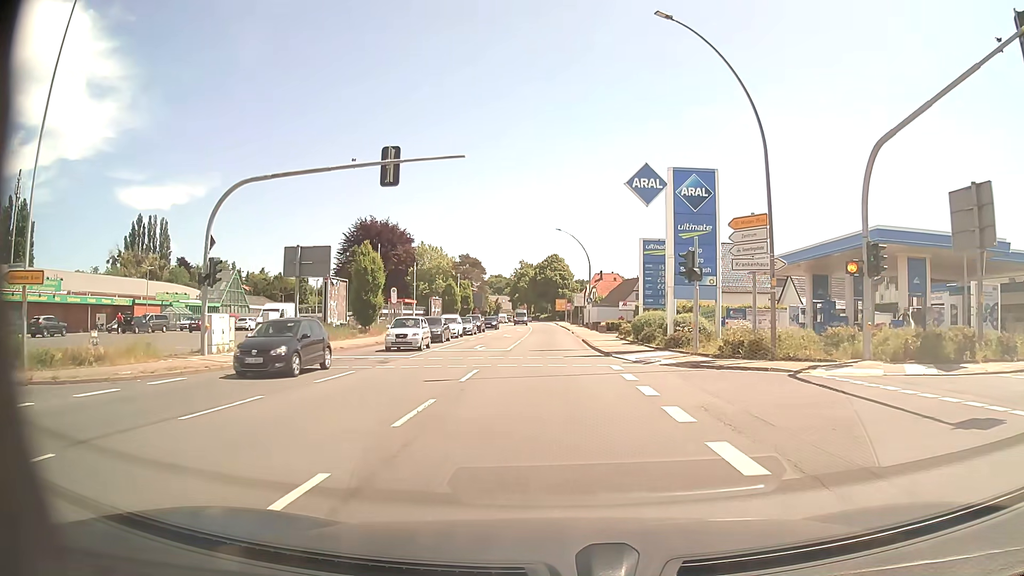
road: primary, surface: asphalt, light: Day
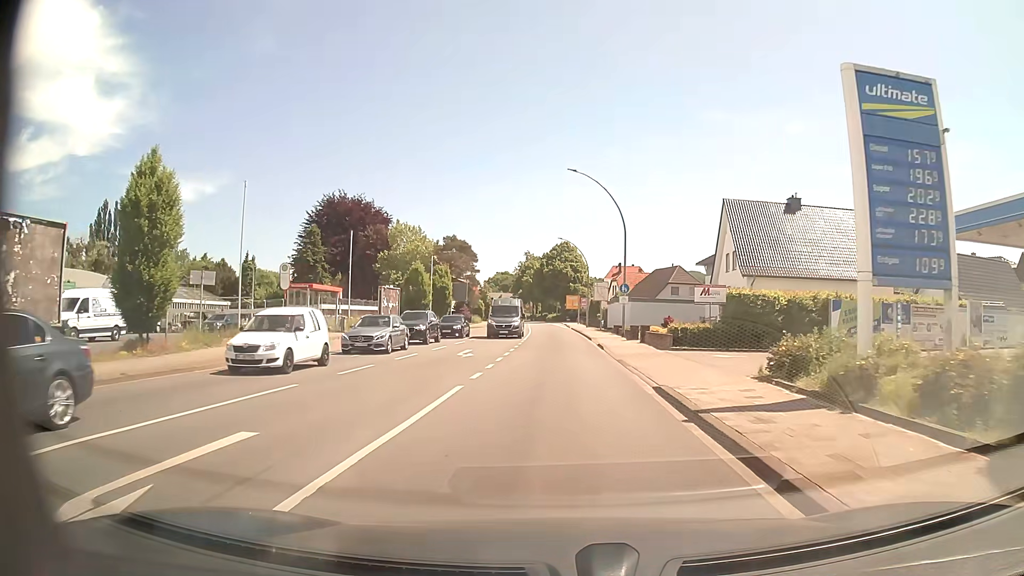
(-0.2, +27.6) m; -1°
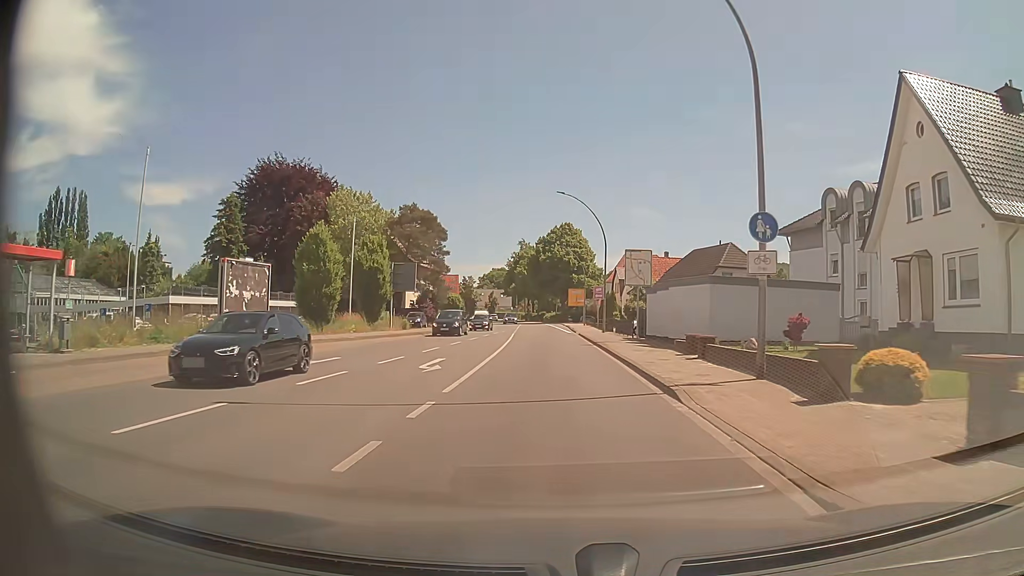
(+0.2, +27.2) m; +1°
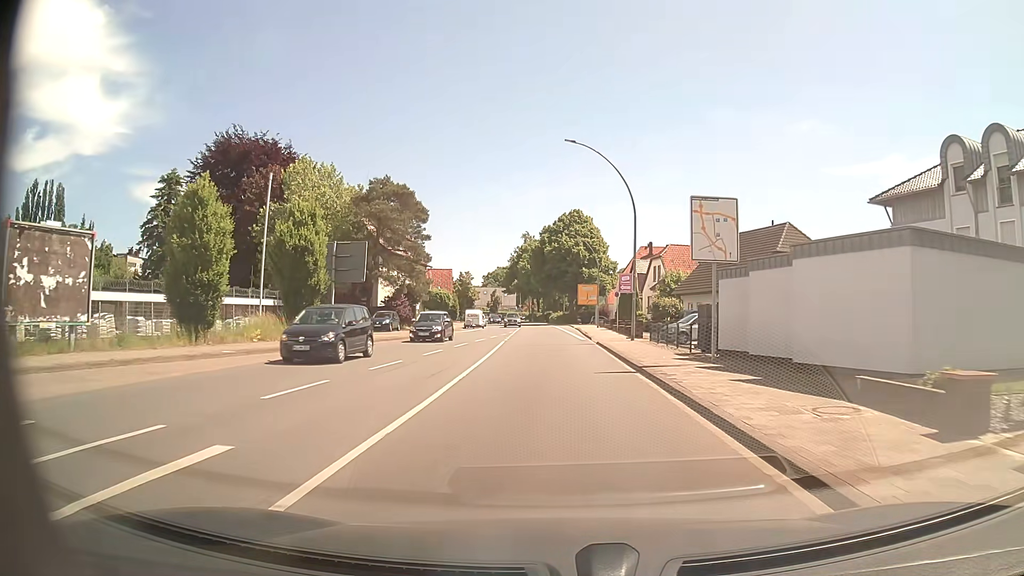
(-0.1, +14.3) m; -1°
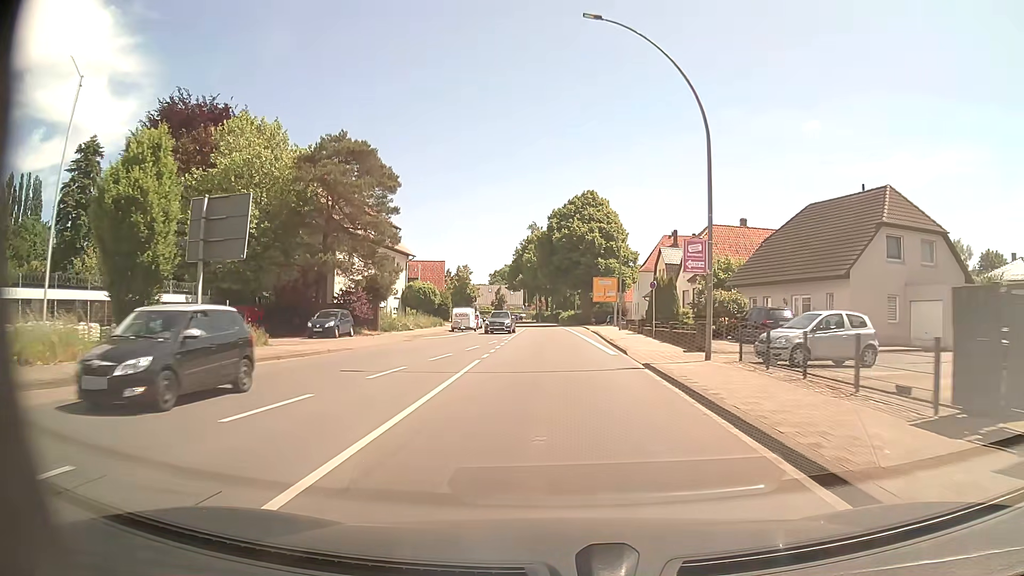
(-0.1, +14.6) m; 0°
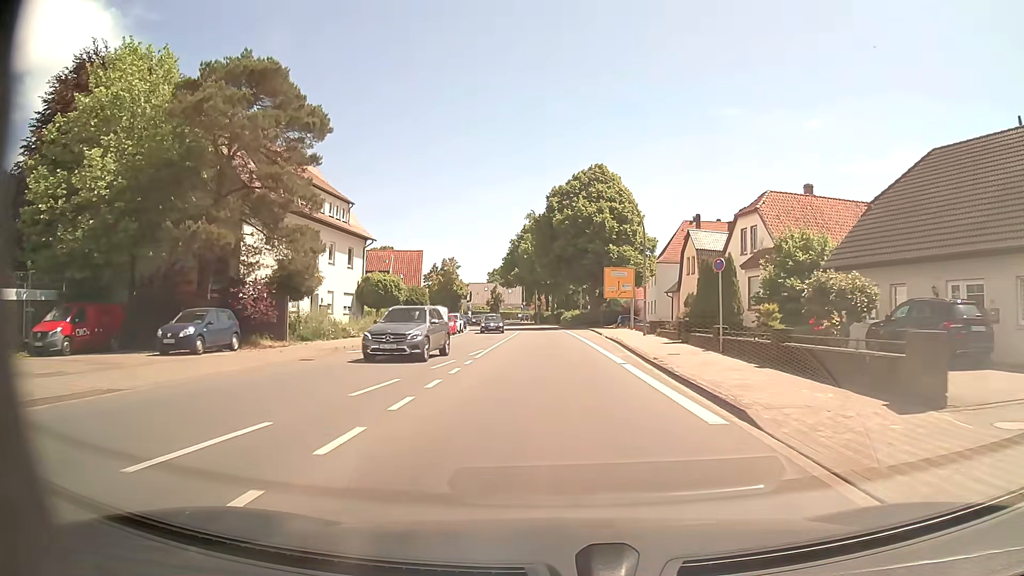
(-0.1, +14.8) m; -1°
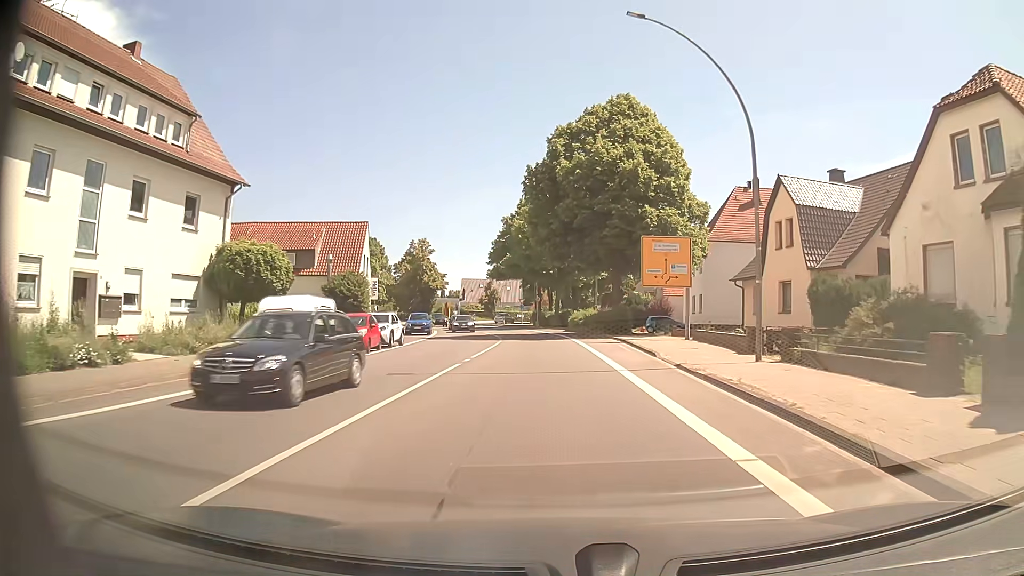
(0.0, +22.5) m; 0°
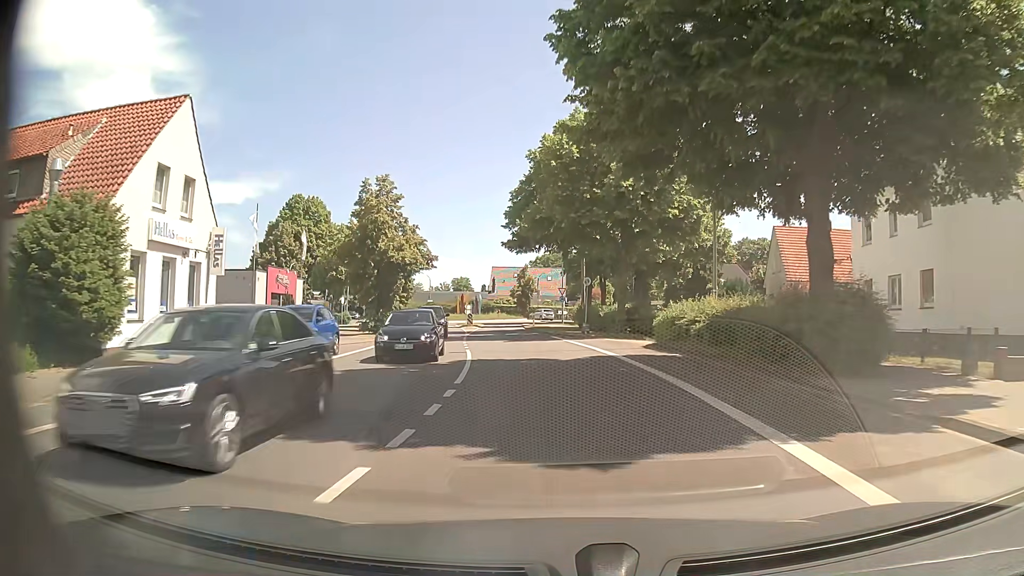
(-0.8, +30.0) m; -4°
